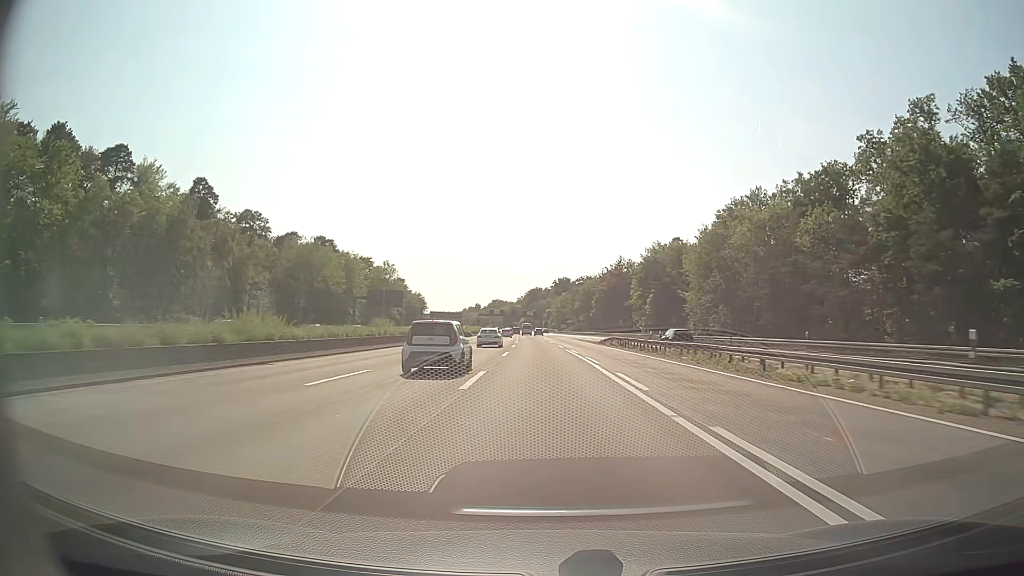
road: motorway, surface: asphalt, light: Day
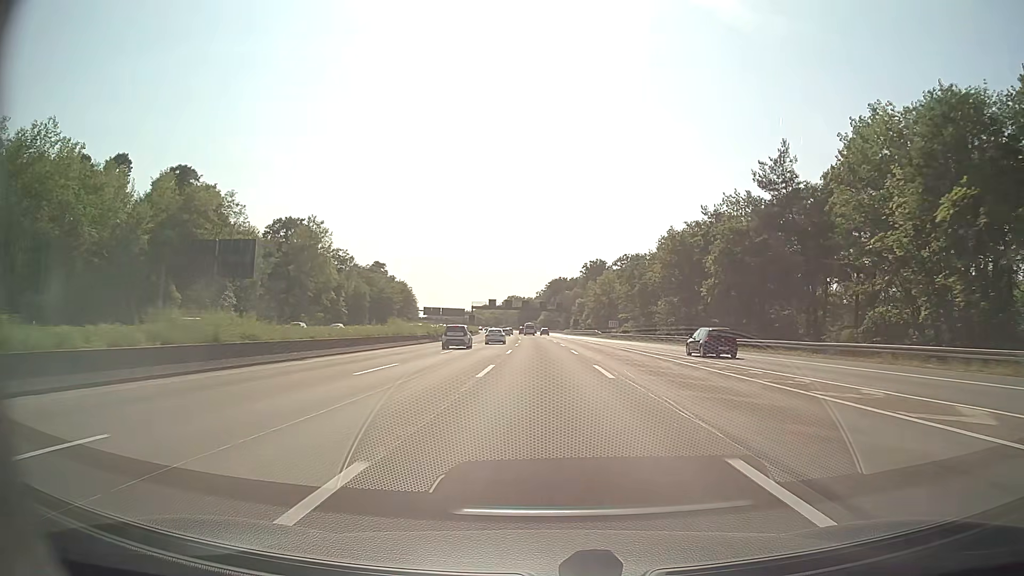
(-1.4, +87.2) m; -2°
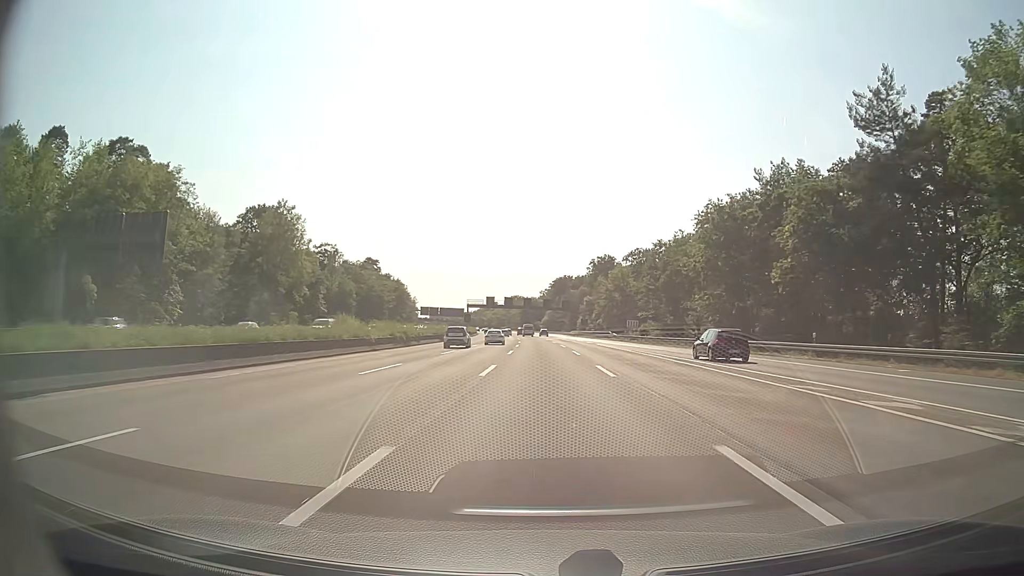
(-0.1, +17.4) m; 0°
(0, +10) (0, +20) (0, +30) (0, +40) (0, +50) (-1, +60) (-1, +70) (-1, +80) (-1, +90) (-2, +100) m
